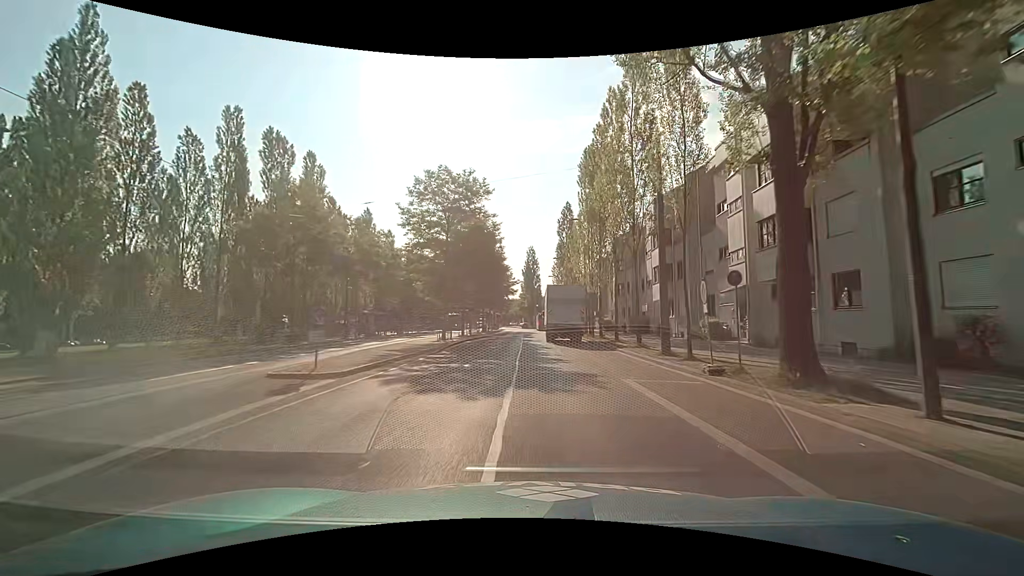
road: secondary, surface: asphalt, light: Day
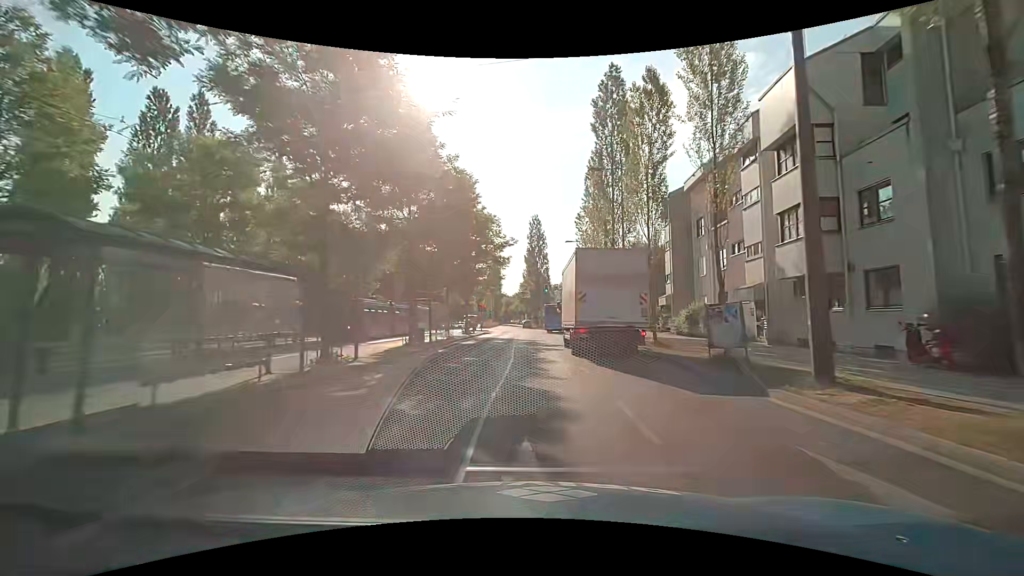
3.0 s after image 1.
(+0.1, +39.9) m; 0°
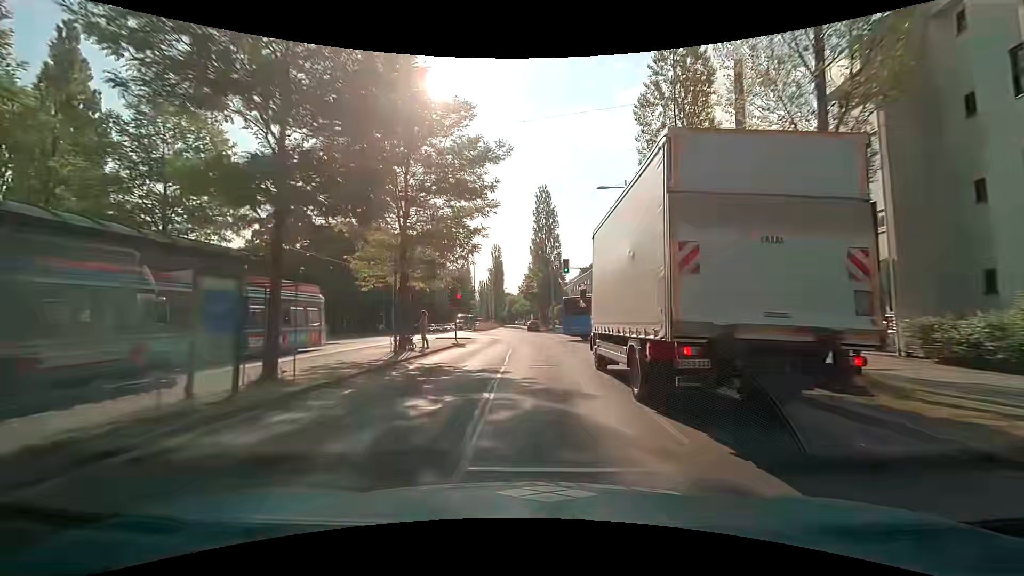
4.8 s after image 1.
(-0.4, +23.6) m; -2°
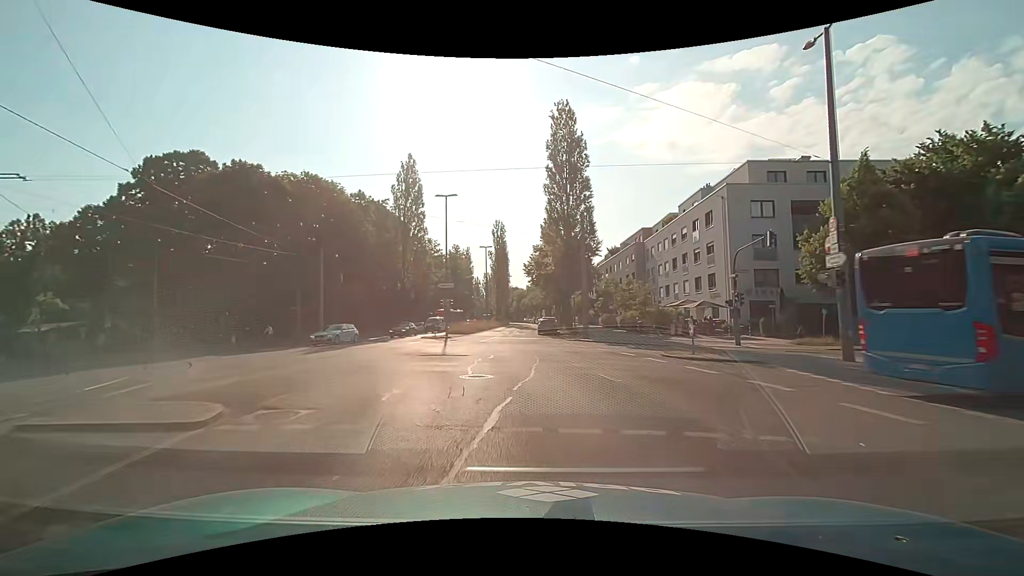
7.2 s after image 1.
(+0.2, +30.9) m; -1°
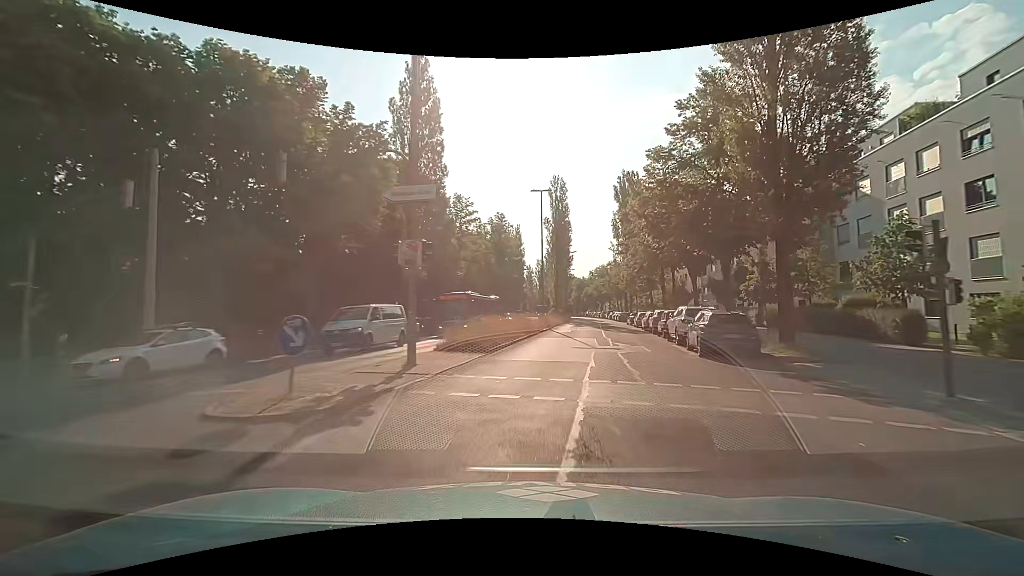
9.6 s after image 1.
(-2.8, +30.9) m; -7°
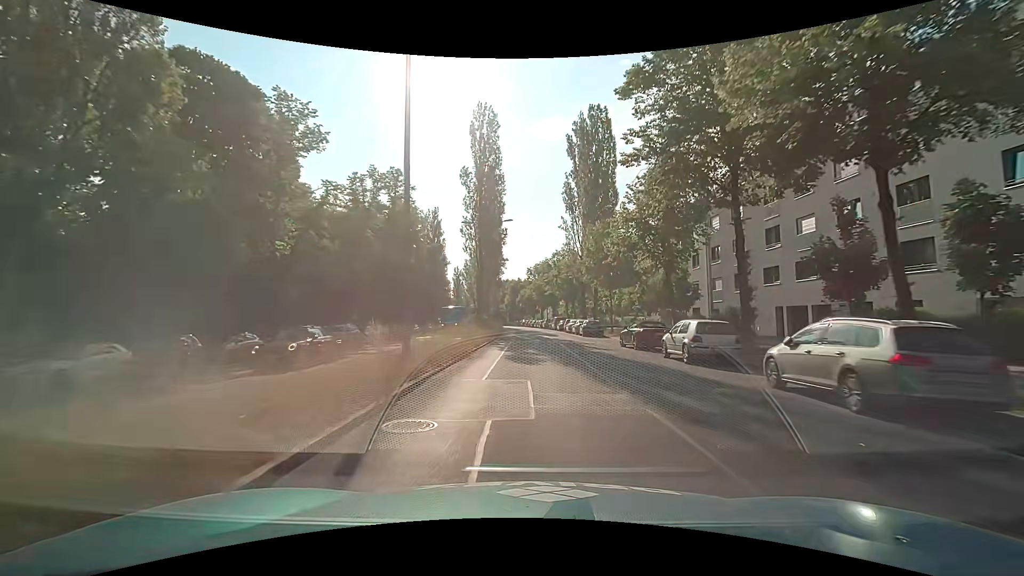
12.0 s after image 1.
(+2.8, +31.6) m; +8°
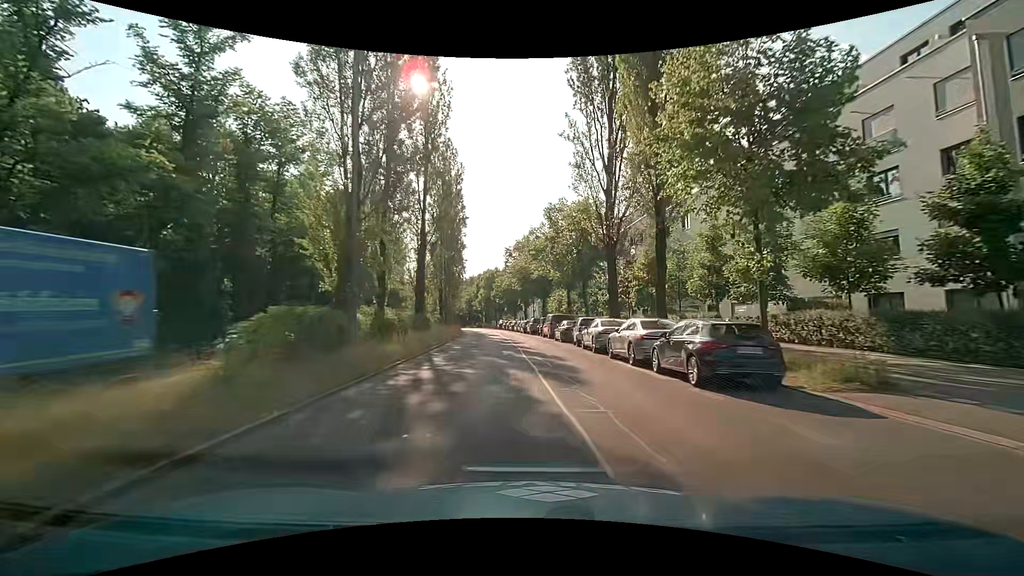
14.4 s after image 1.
(+0.8, +32.3) m; +2°
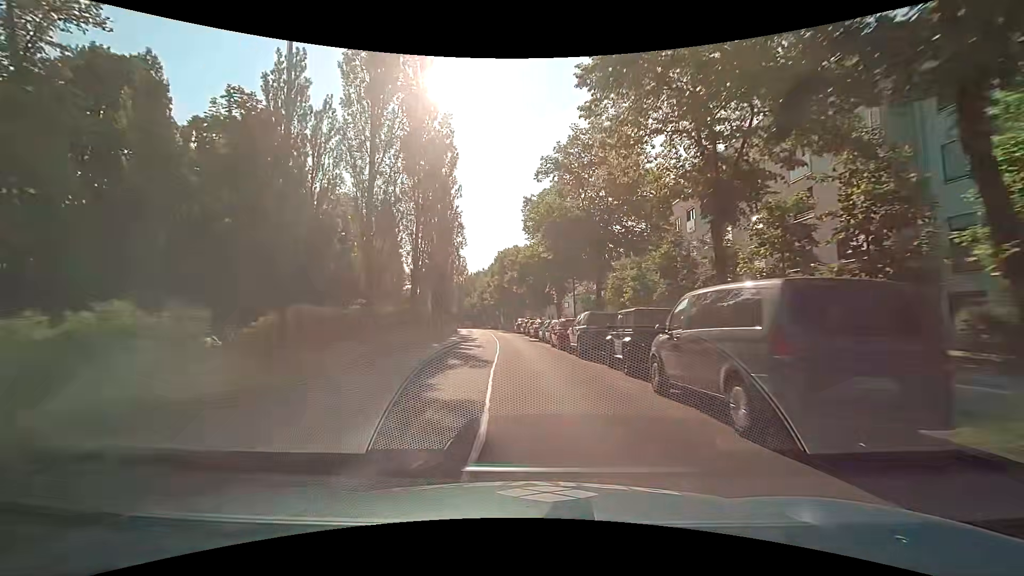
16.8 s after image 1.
(-0.8, +32.2) m; -4°
(0, +10) (0, +20) (-1, +30) (-1, +40) (-2, +50) (-3, +60) (-4, +70) (-6, +80) (-7, +90) (-9, +100) m
